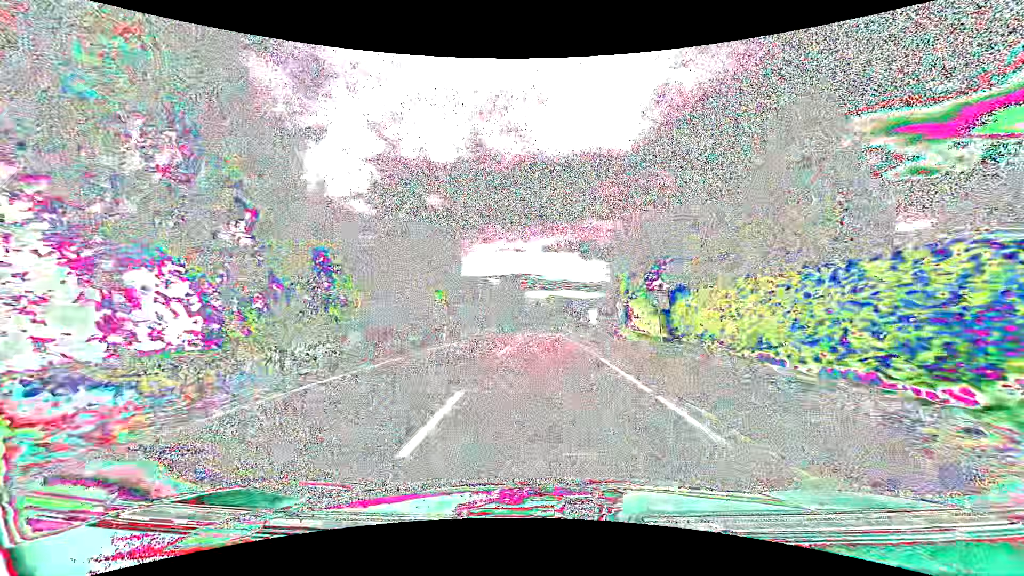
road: tertiary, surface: asphalt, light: Day
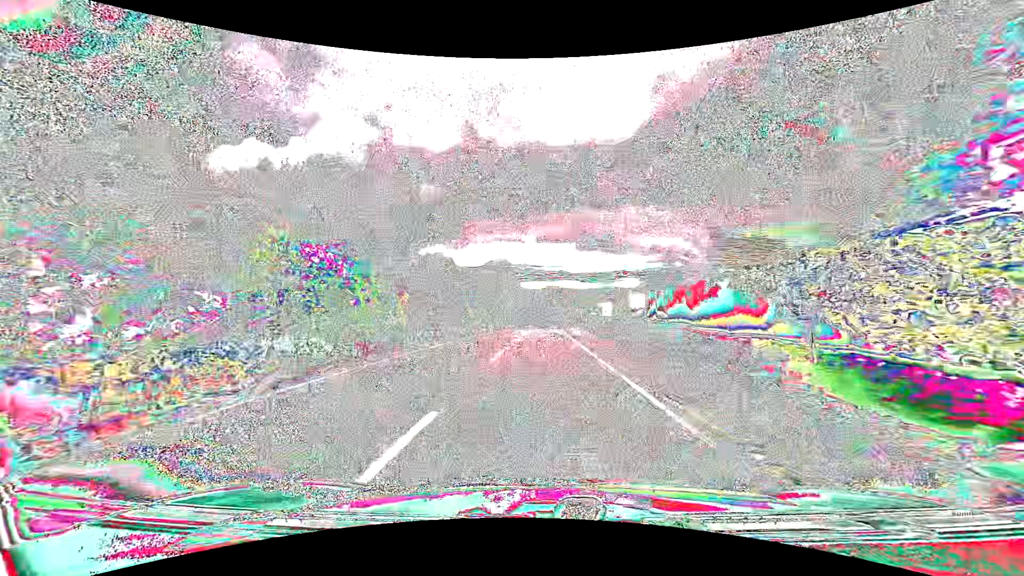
(+0.2, +26.8) m; 0°
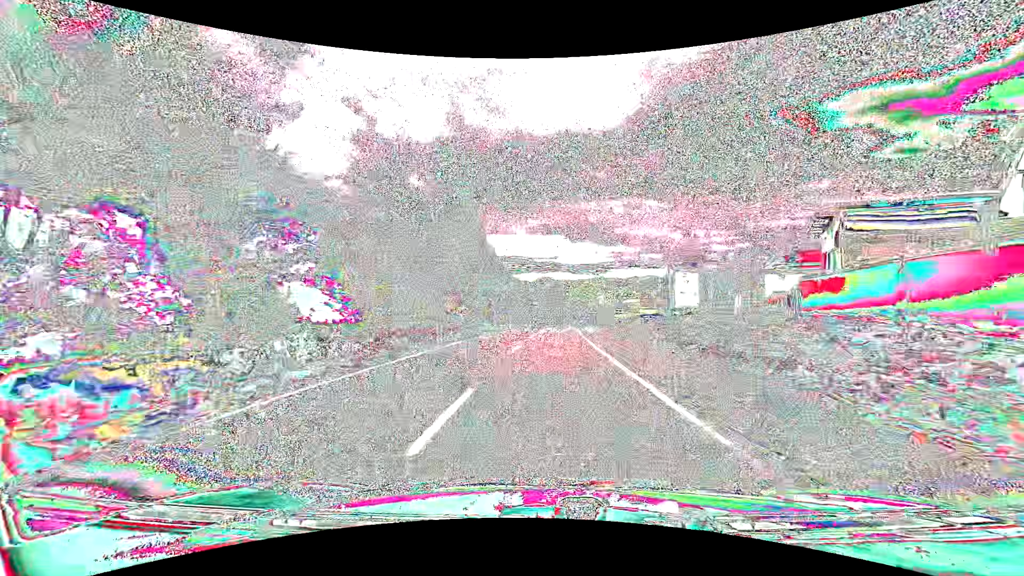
(+0.4, +45.6) m; +1°
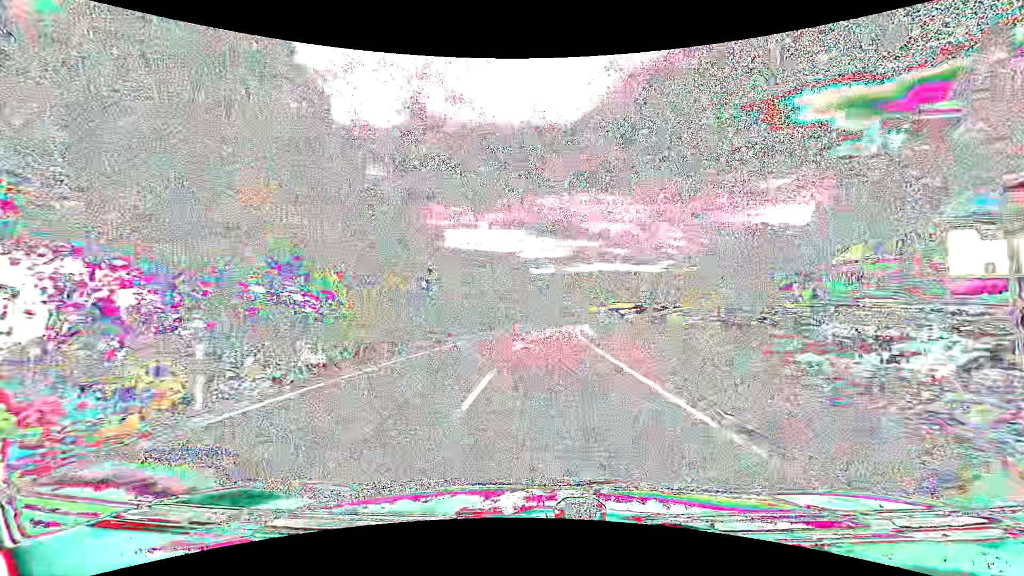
(+1.3, +46.5) m; +4°
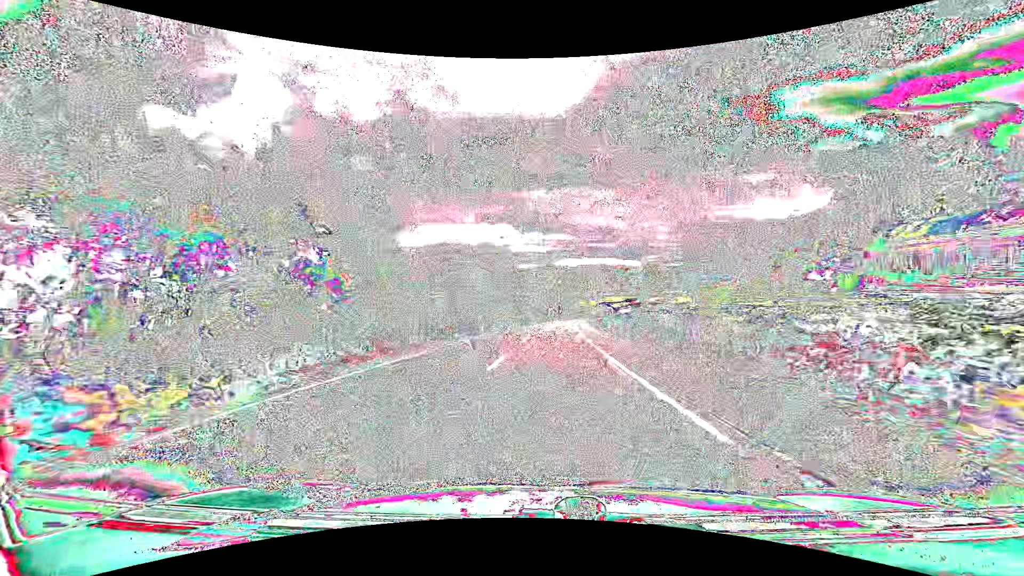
(+0.4, +18.9) m; +2°
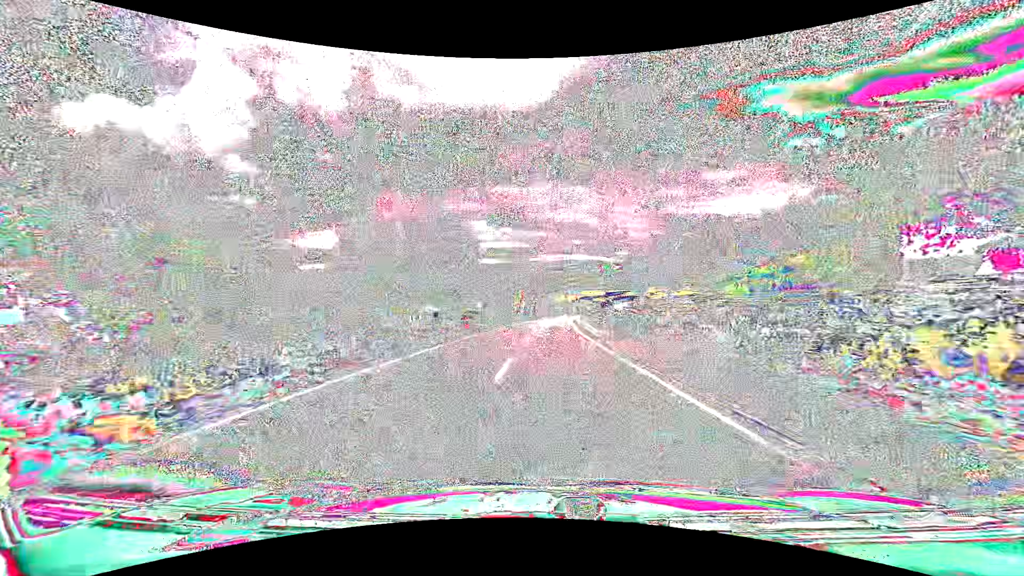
(+0.7, +37.7) m; +3°
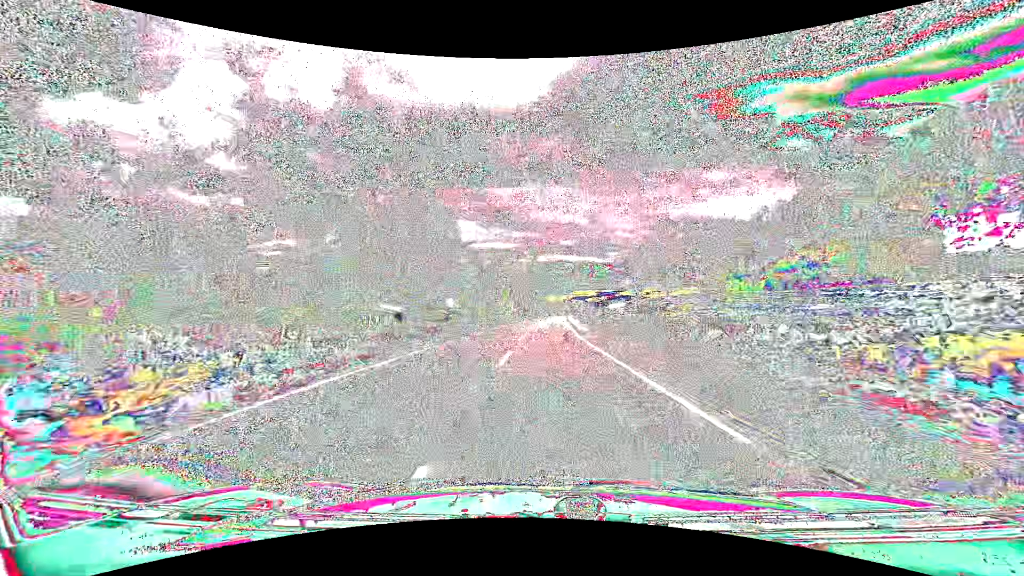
(+0.1, +9.6) m; +1°
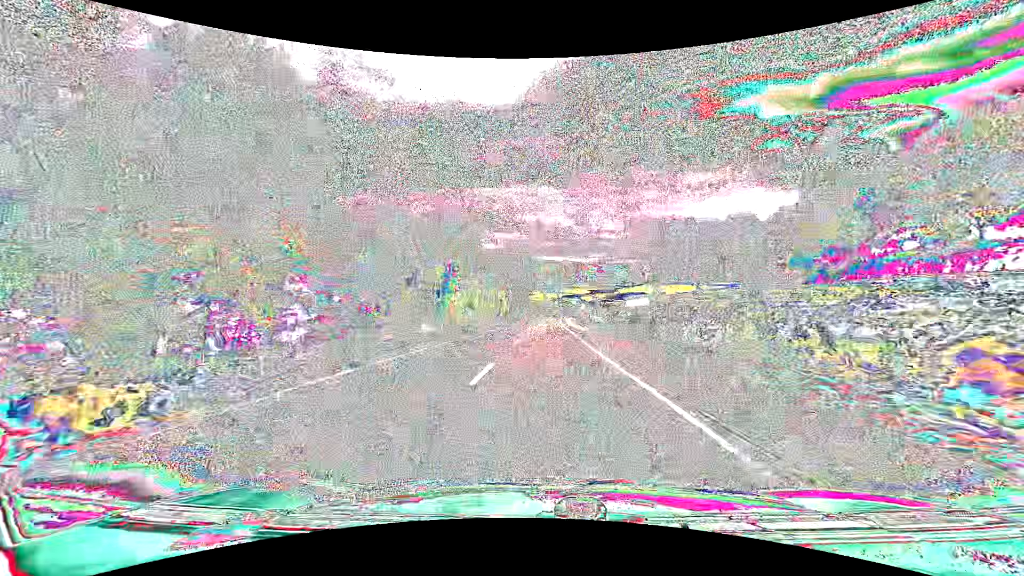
(+0.8, +39.8) m; +2°
